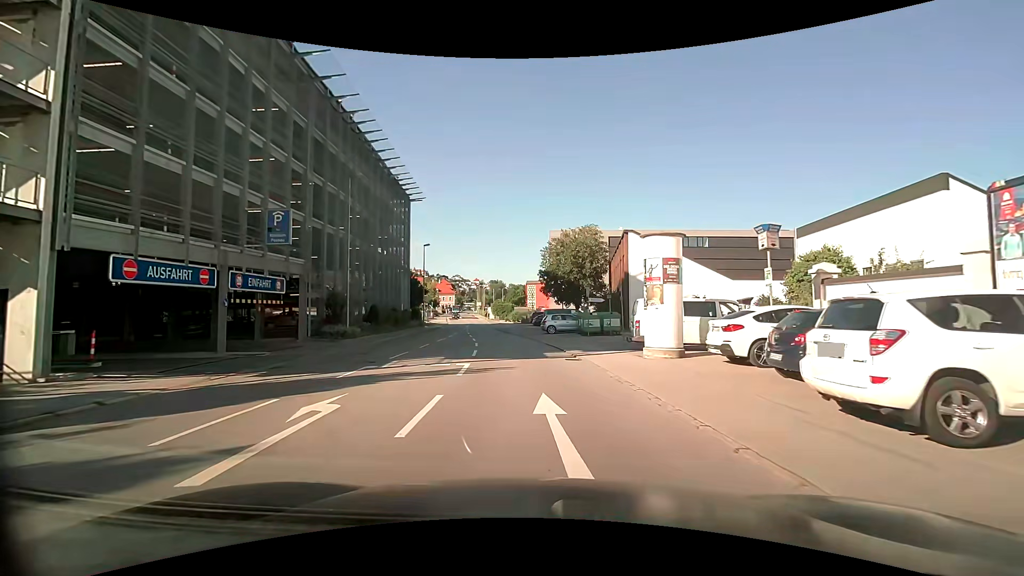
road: tertiary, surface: asphalt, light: Day
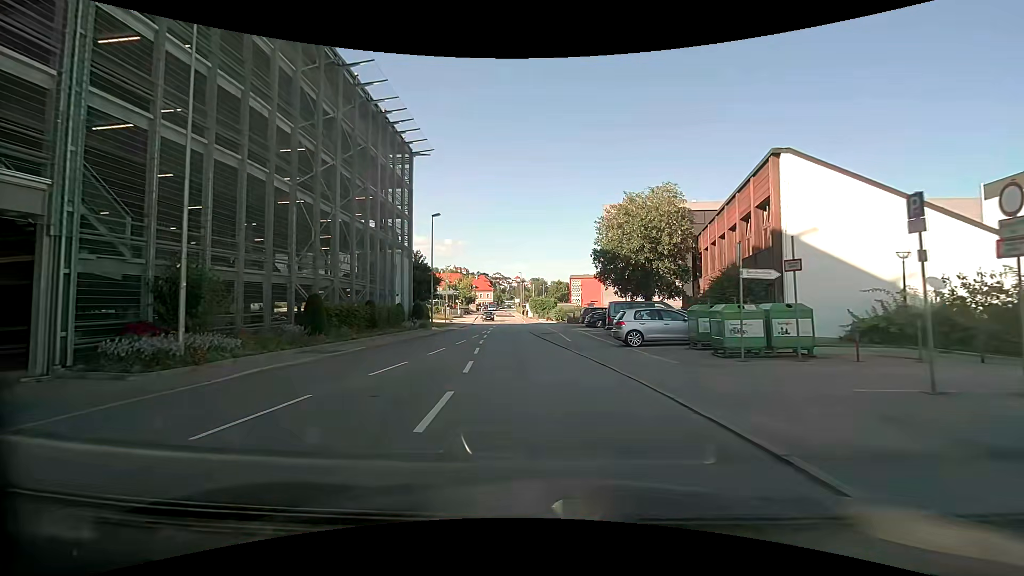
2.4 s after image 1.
(-0.7, +18.2) m; -5°
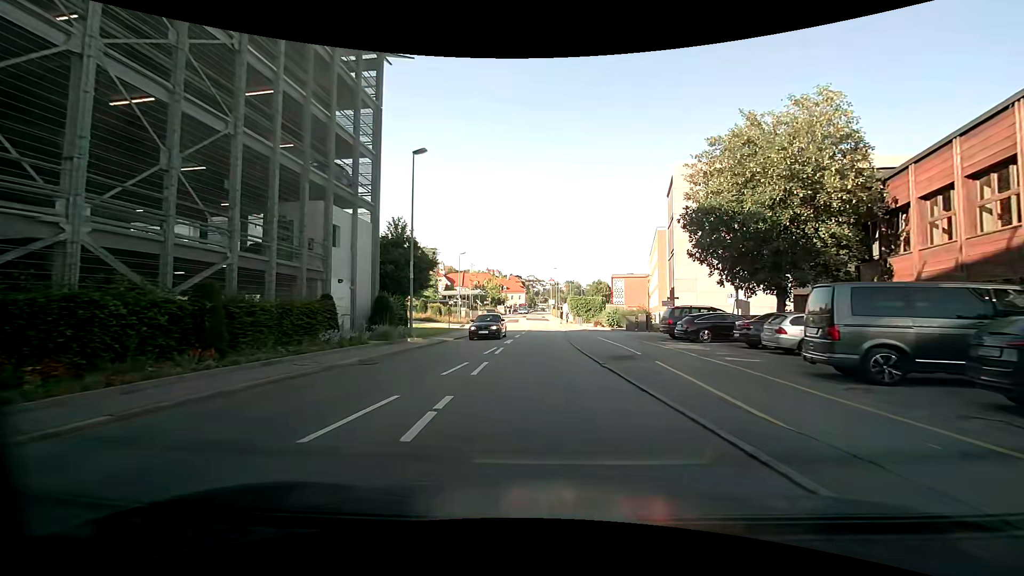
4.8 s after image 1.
(-0.7, +18.4) m; -3°
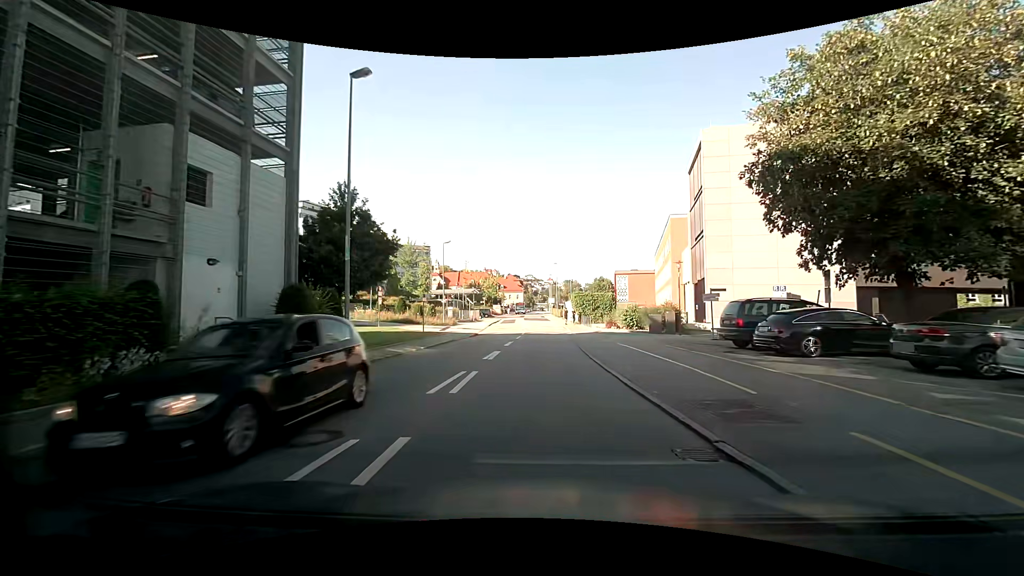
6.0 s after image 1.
(-0.1, +9.0) m; -1°
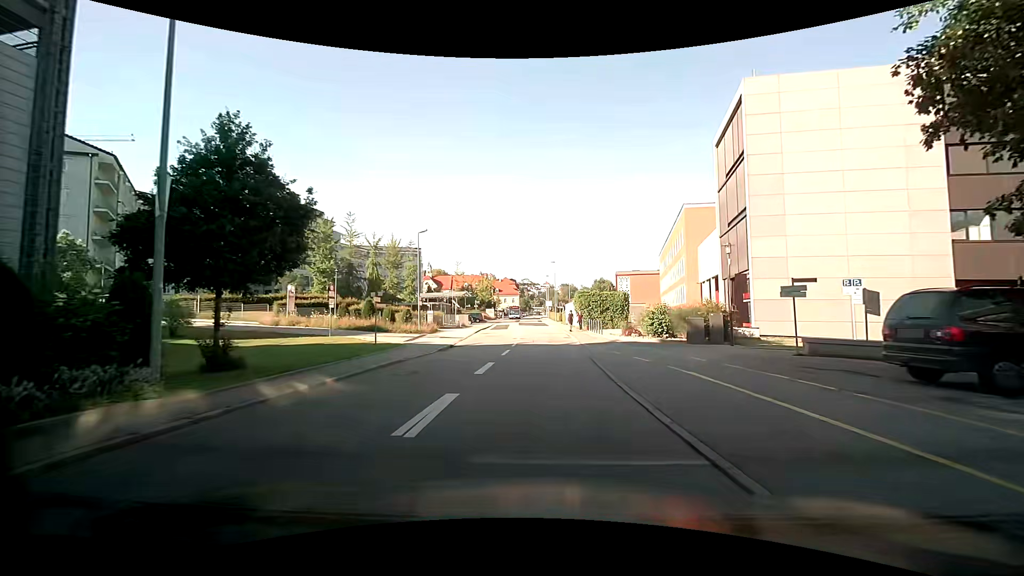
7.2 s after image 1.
(+0.2, +8.8) m; +1°
